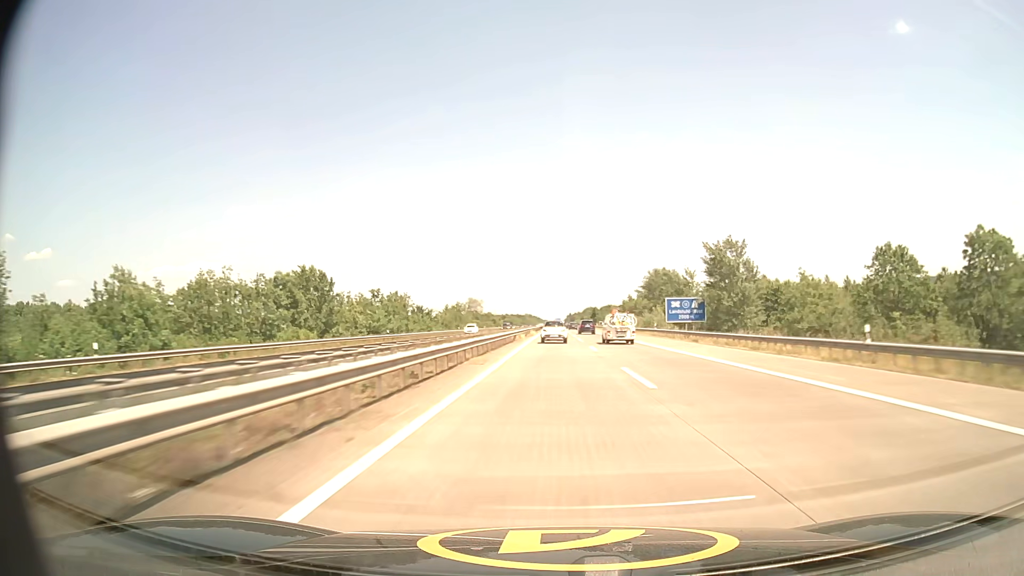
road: motorway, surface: asphalt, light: Day
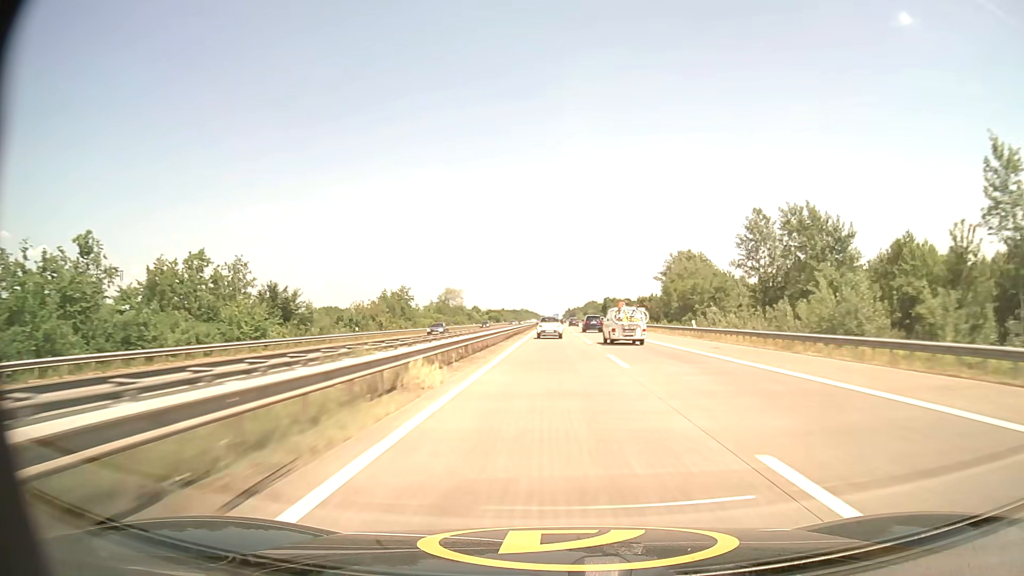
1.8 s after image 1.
(+0.2, +67.3) m; 0°
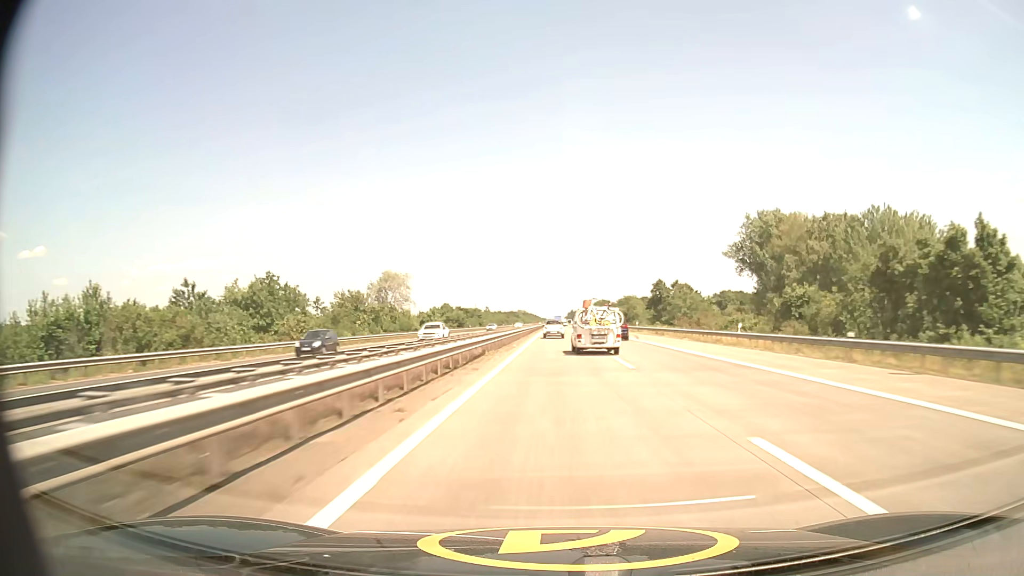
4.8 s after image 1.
(0.0, +106.3) m; 0°
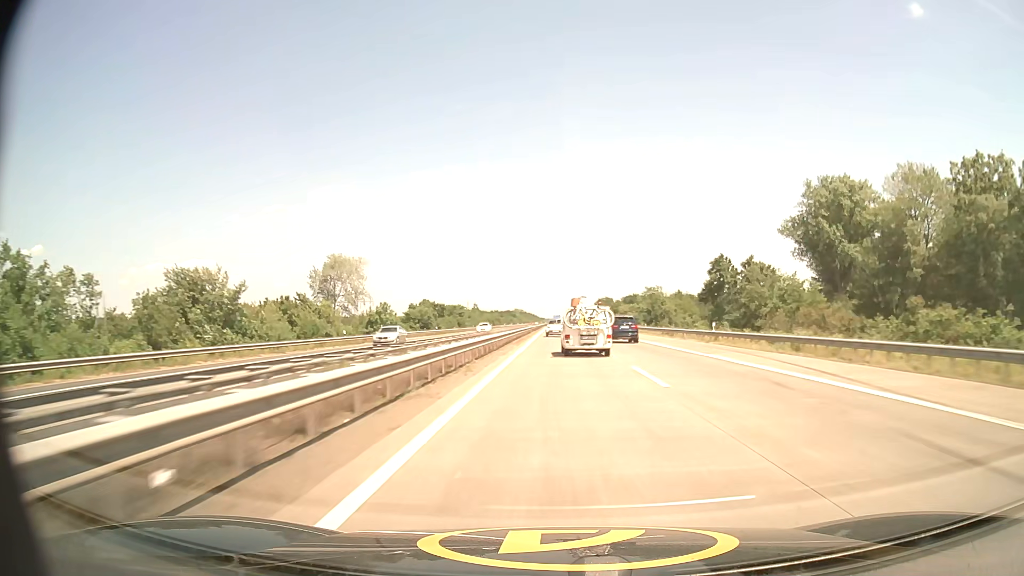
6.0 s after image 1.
(0.0, +41.4) m; 0°
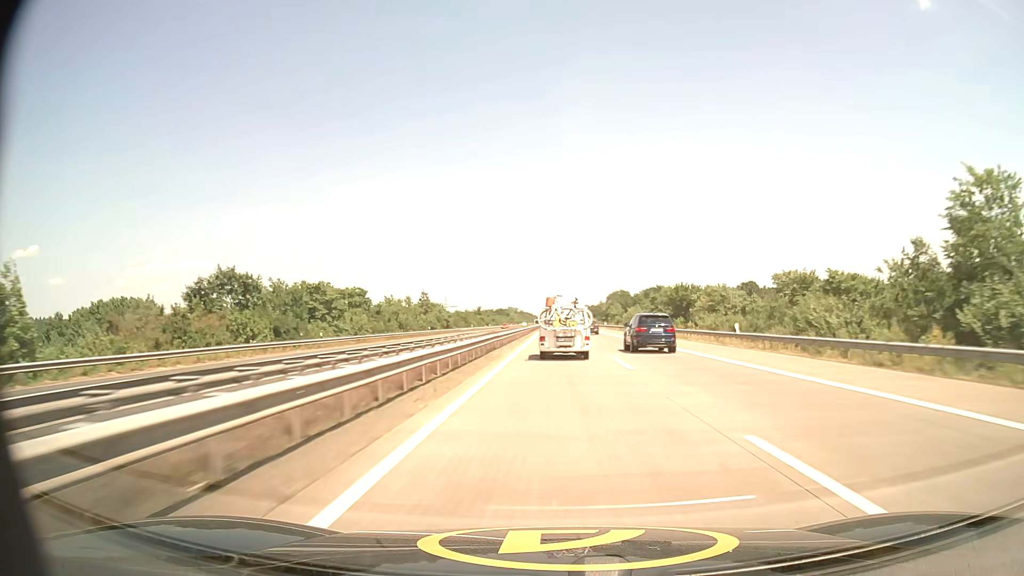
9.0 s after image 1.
(+0.2, +101.9) m; 0°
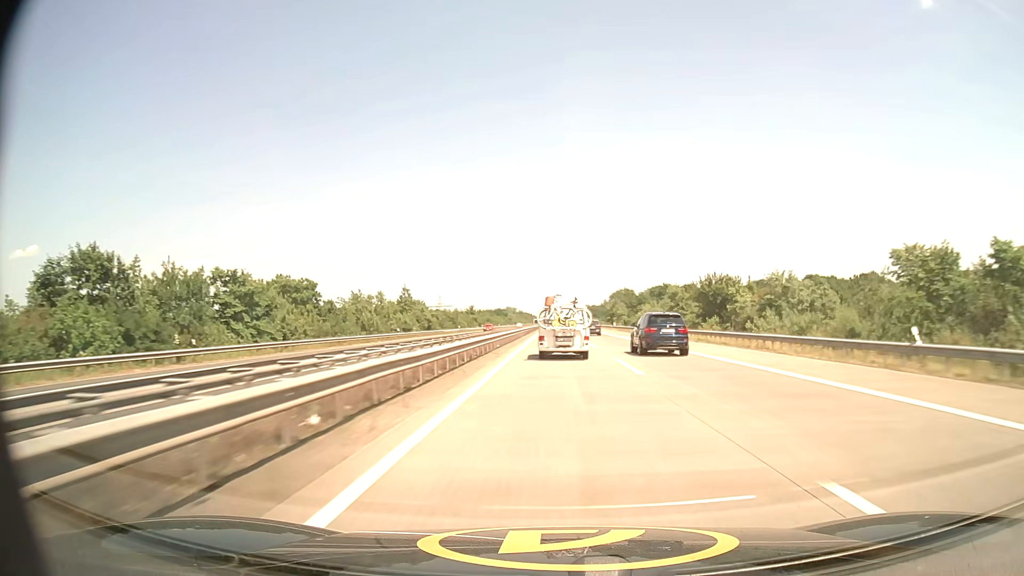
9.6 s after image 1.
(0.0, +20.2) m; 0°
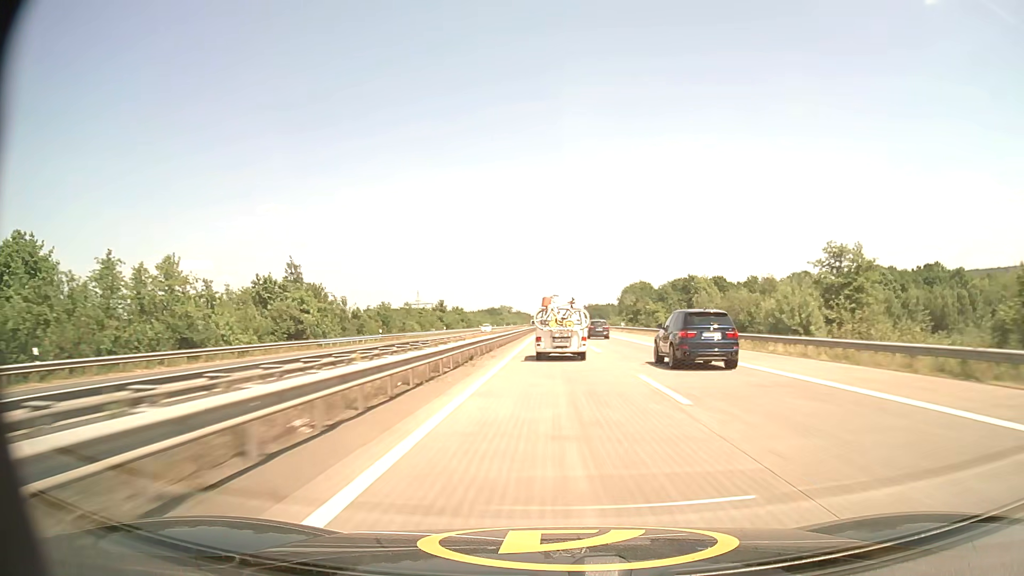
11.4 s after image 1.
(0.0, +60.6) m; 0°
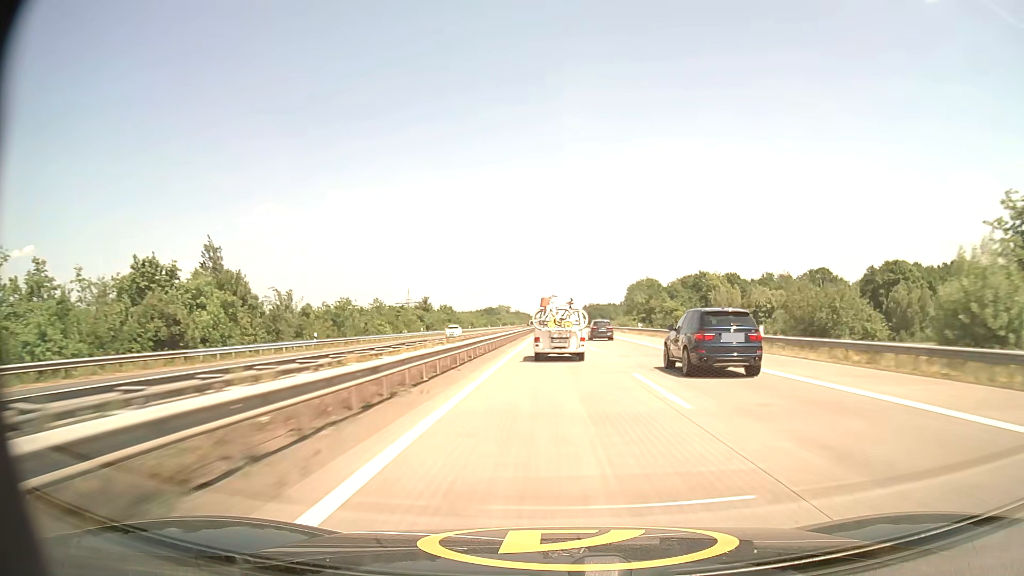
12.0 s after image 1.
(0.0, +20.2) m; 0°
(0, +10) (0, +20) (0, +30) (0, +40) (0, +50) (0, +60) (0, +70) (0, +80) (0, +90) (0, +100) m
